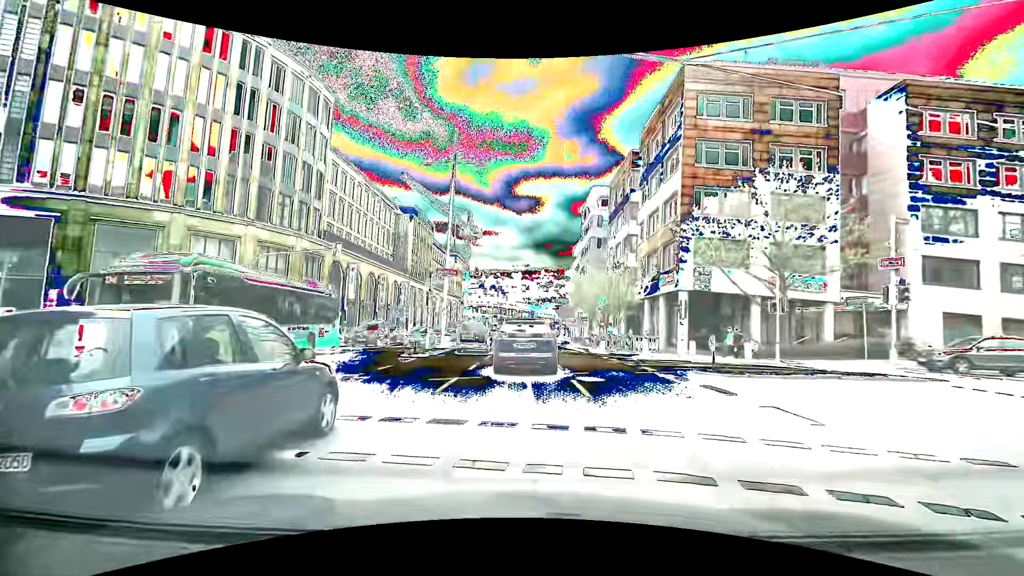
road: primary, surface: asphalt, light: Day
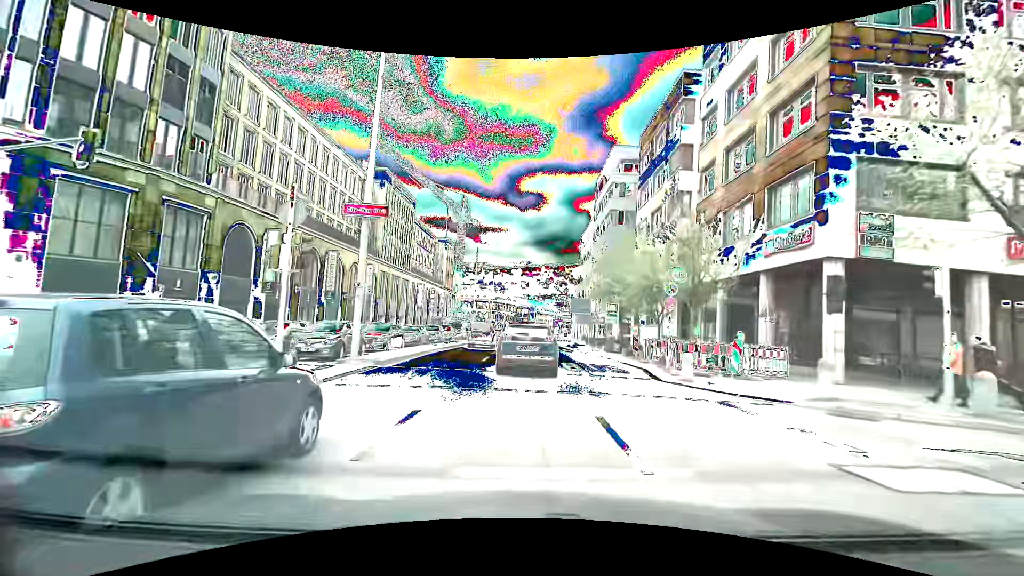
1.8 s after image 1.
(+0.1, +16.7) m; +1°
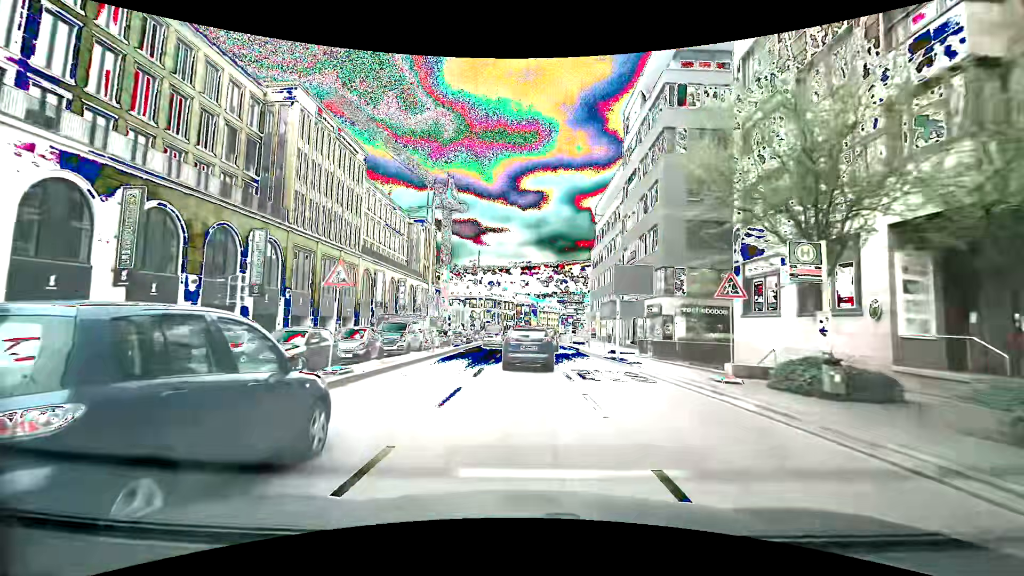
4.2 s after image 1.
(-0.3, +23.9) m; -1°
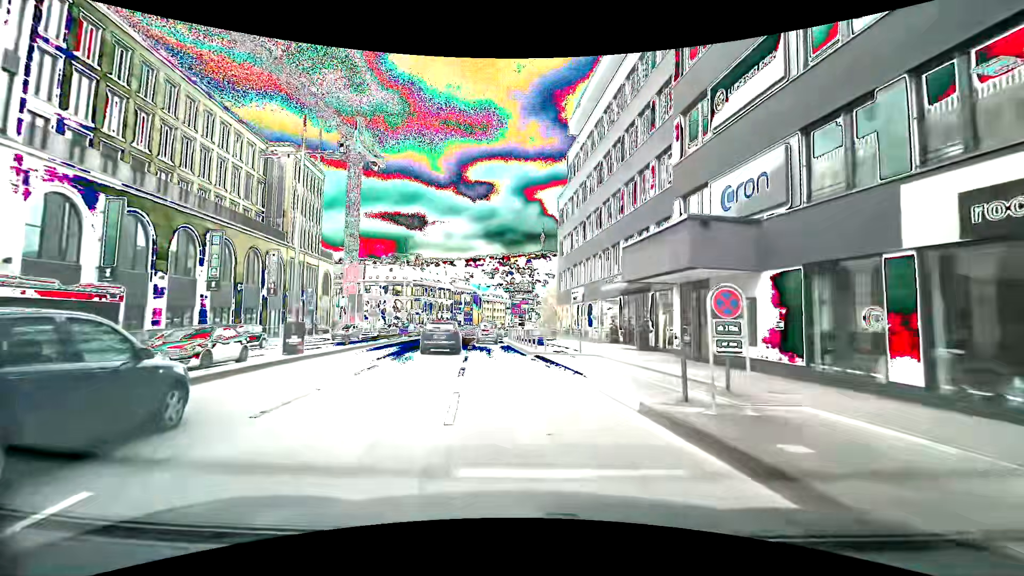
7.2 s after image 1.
(+1.7, +31.8) m; +7°
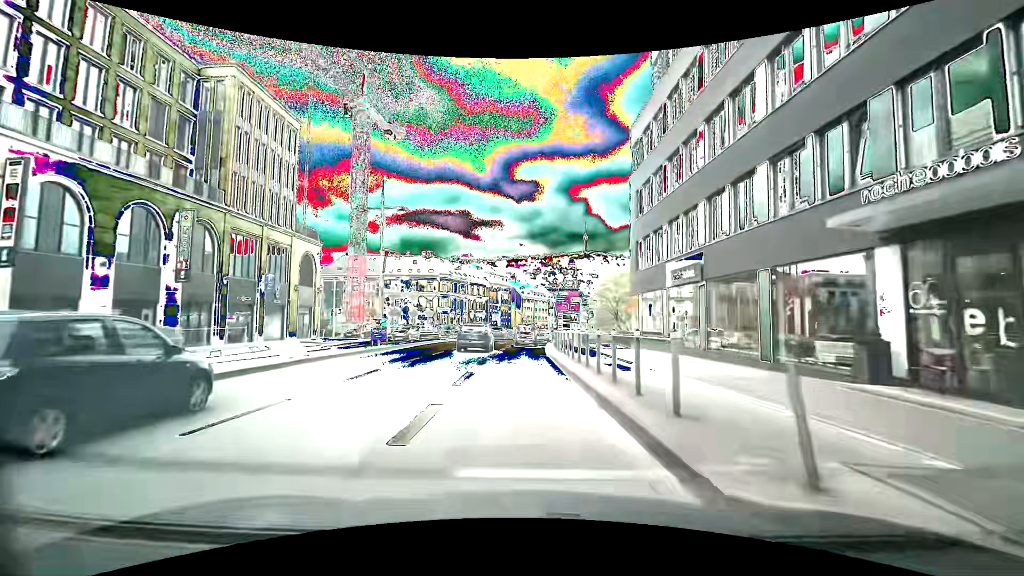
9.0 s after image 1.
(-1.0, +19.2) m; -6°
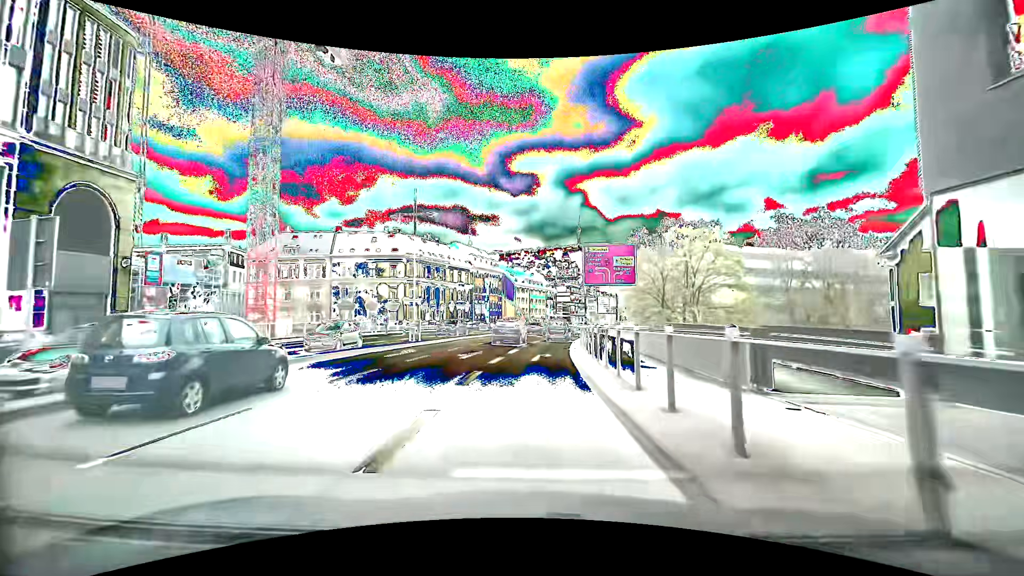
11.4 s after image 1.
(+0.1, +25.2) m; +1°
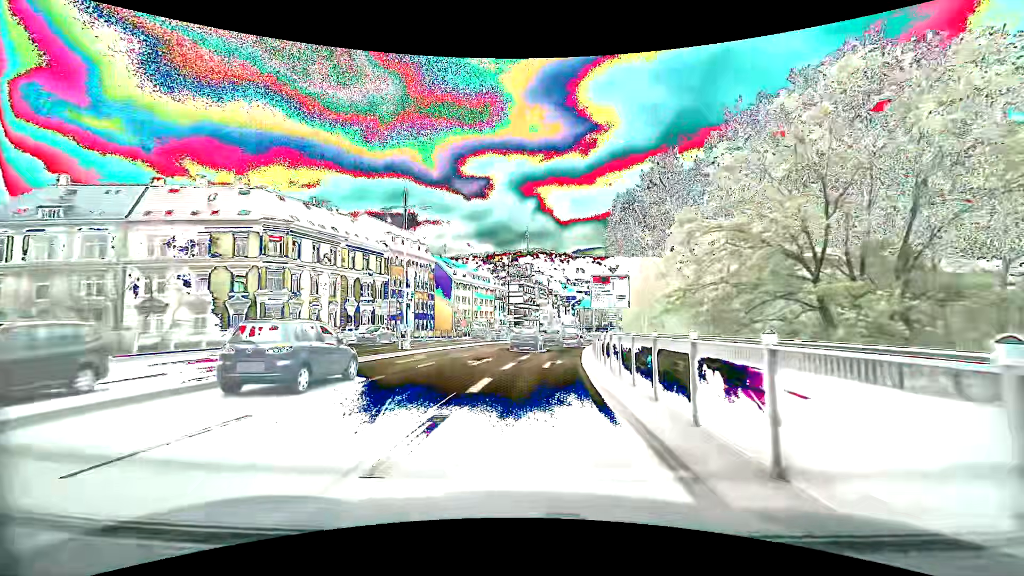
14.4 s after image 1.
(+1.2, +30.0) m; +7°
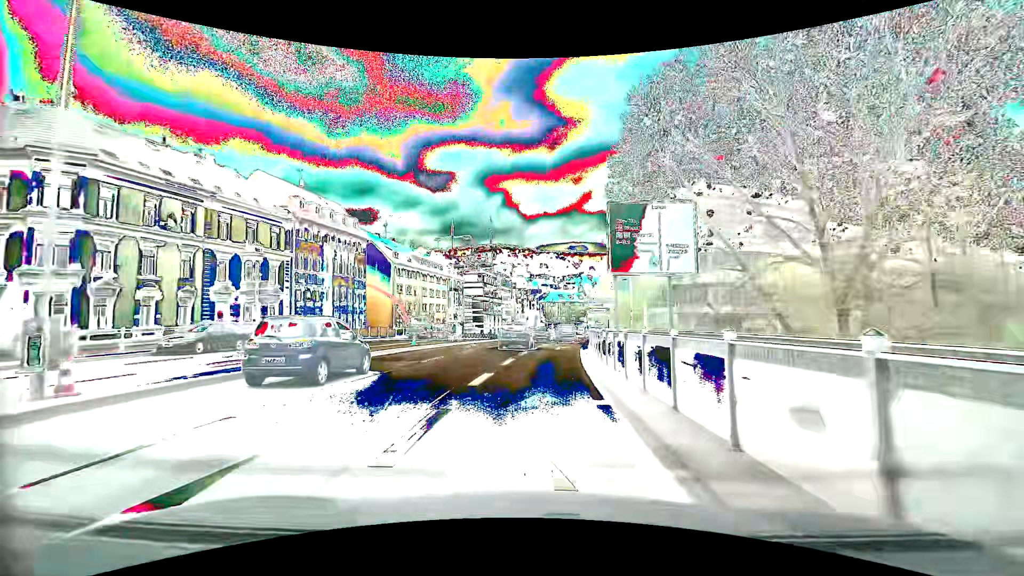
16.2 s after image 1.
(+0.4, +18.3) m; +4°
(0, +10) (+1, +20) (+2, +30) (+3, +40) (+4, +50) (+5, +60) (+6, +70) (+8, +80) (+9, +89) (+11, +99) m
